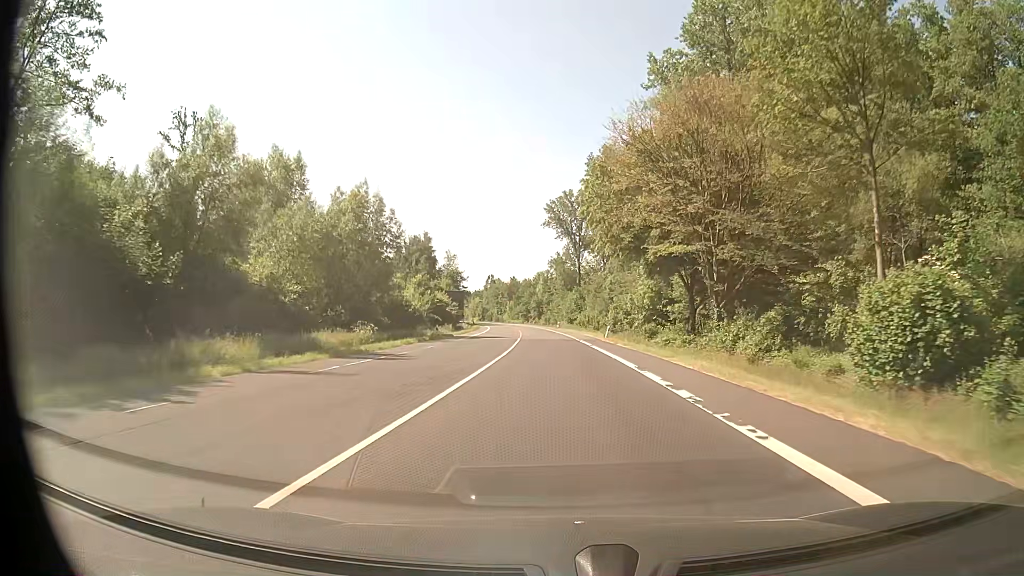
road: primary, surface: asphalt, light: Day
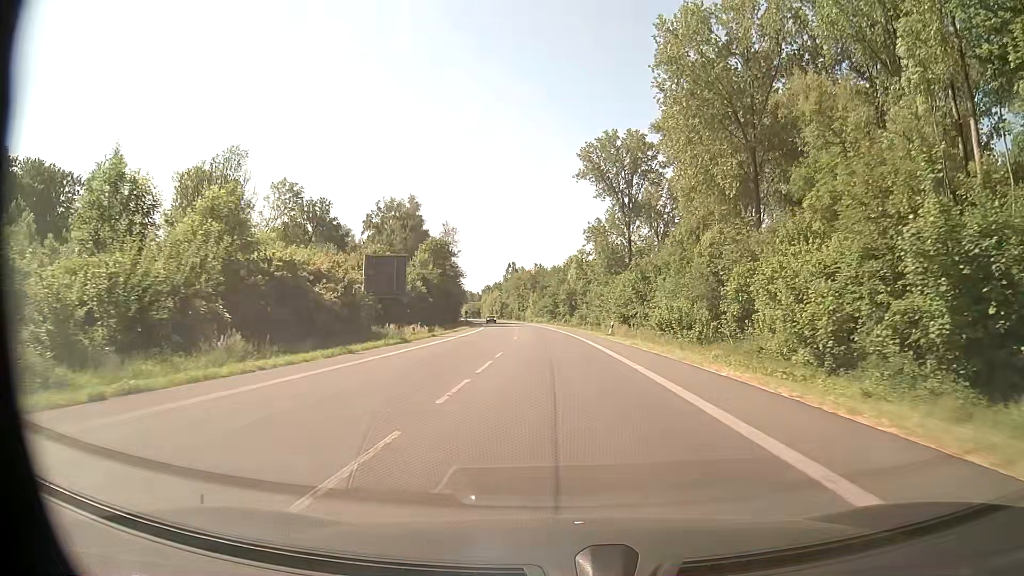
(-1.1, +56.1) m; -3°
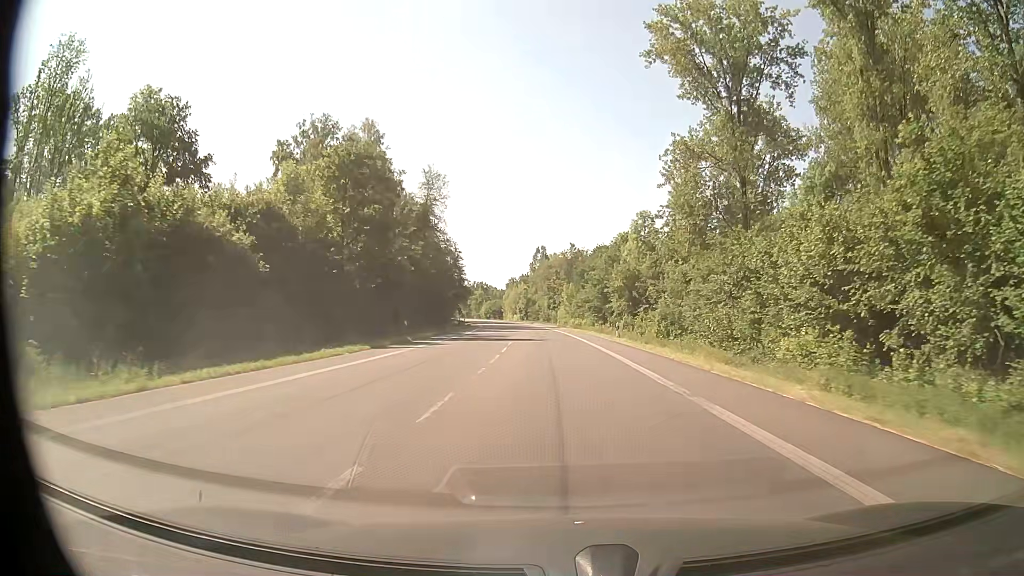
(-1.6, +55.6) m; -3°
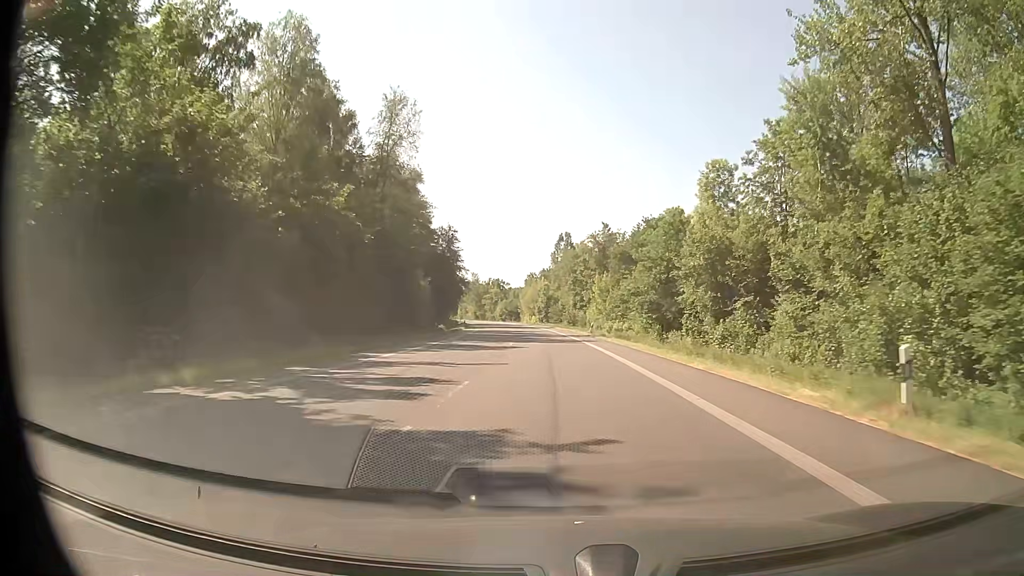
(-0.5, +33.3) m; -2°
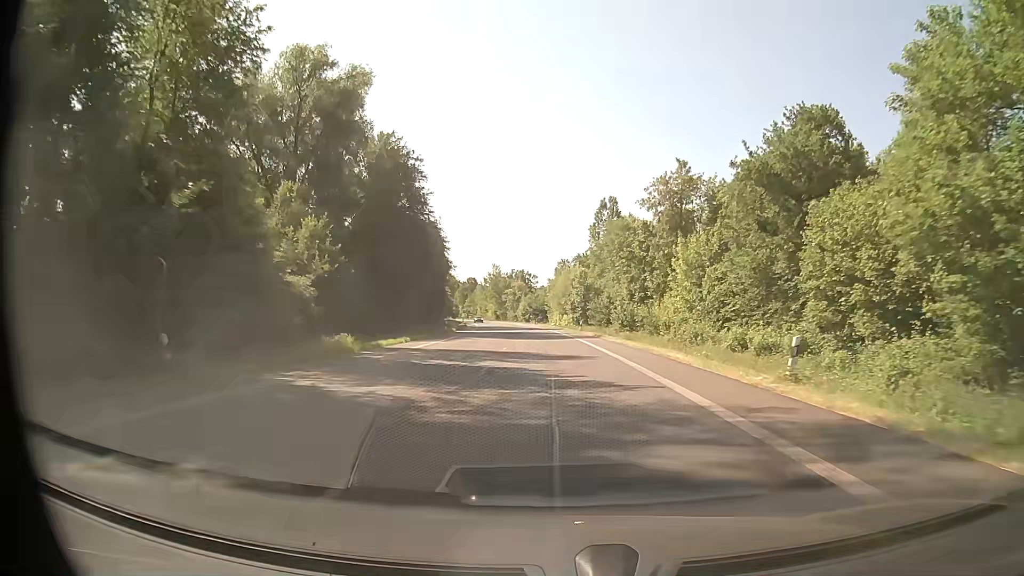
(-1.3, +44.5) m; -3°
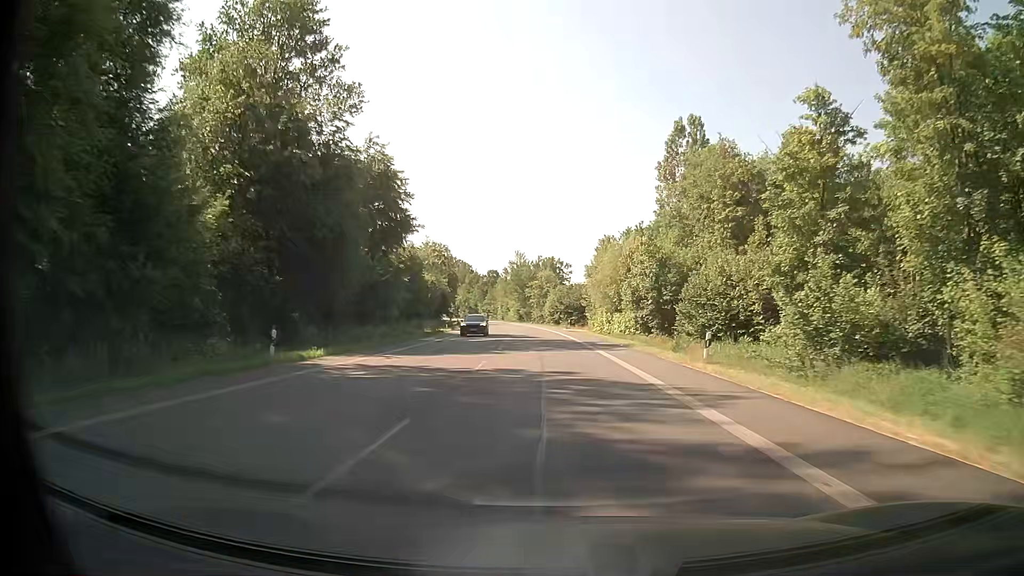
(-1.1, +44.5) m; -3°
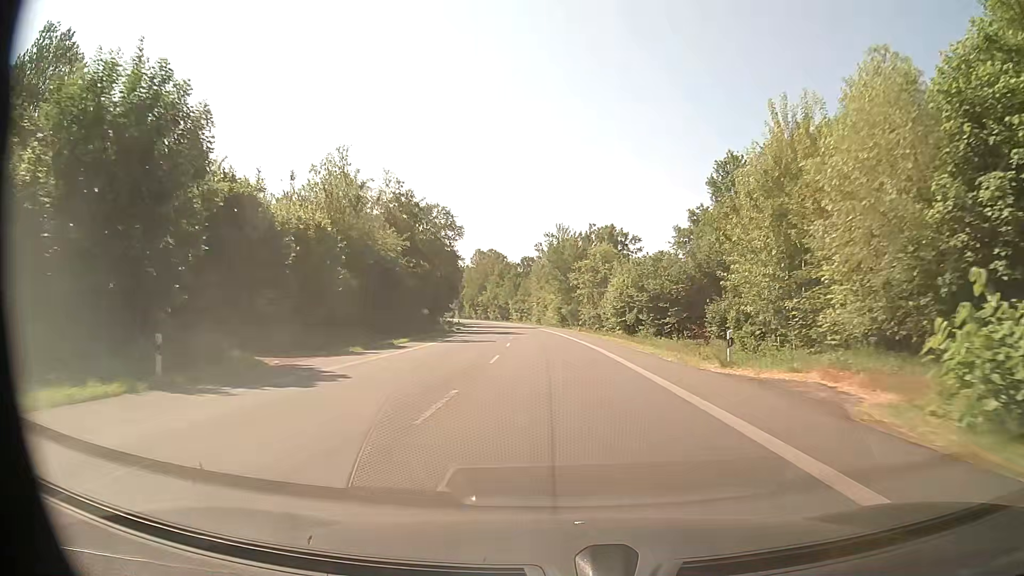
(-2.1, +55.5) m; -4°
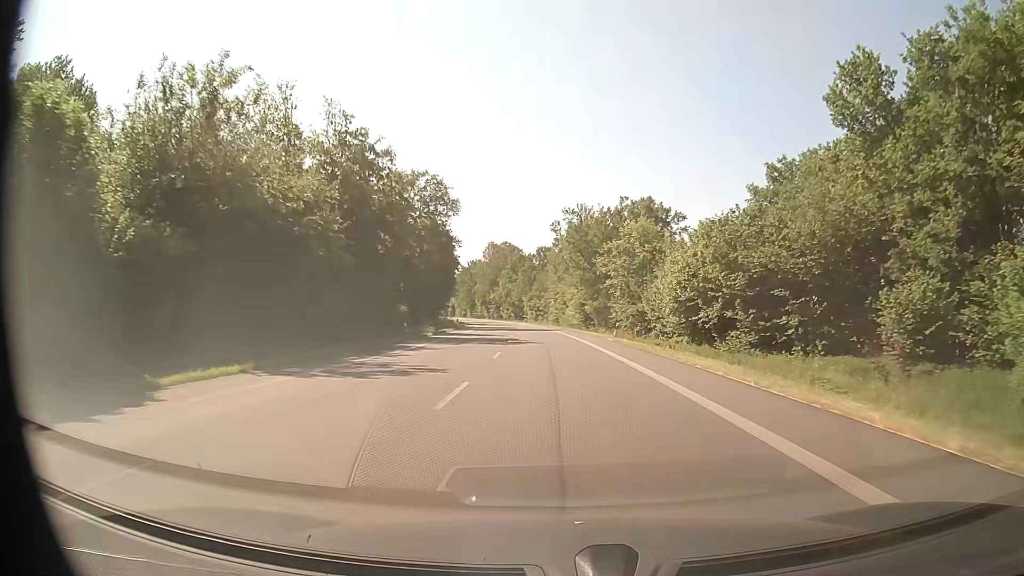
(-0.2, +22.2) m; -1°
(0, +10) (0, +20) (-1, +30) (-1, +40) (-1, +50) (-2, +60) (-3, +70) (-4, +80) (-5, +90) (-6, +100) m
